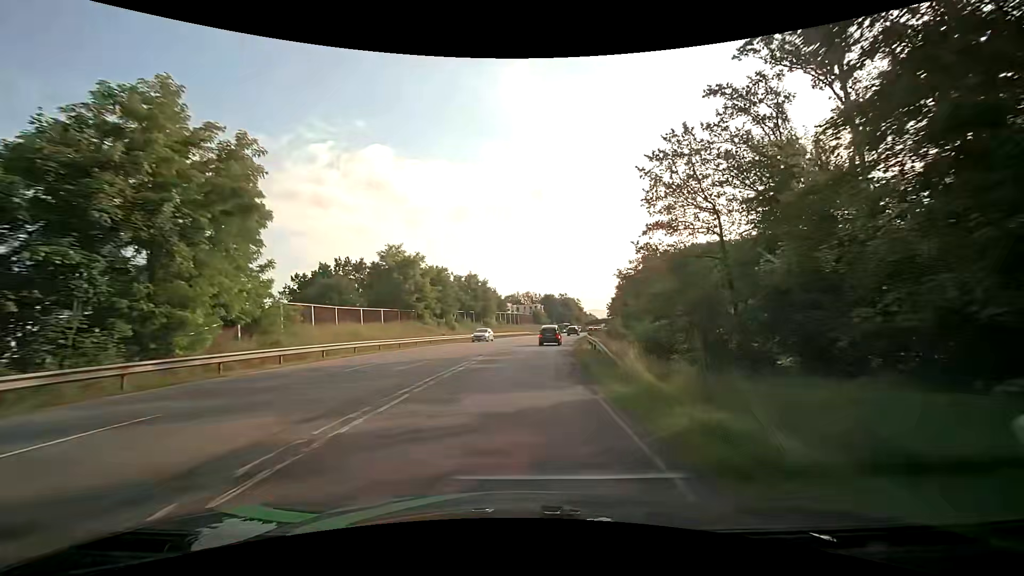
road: secondary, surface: asphalt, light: Day
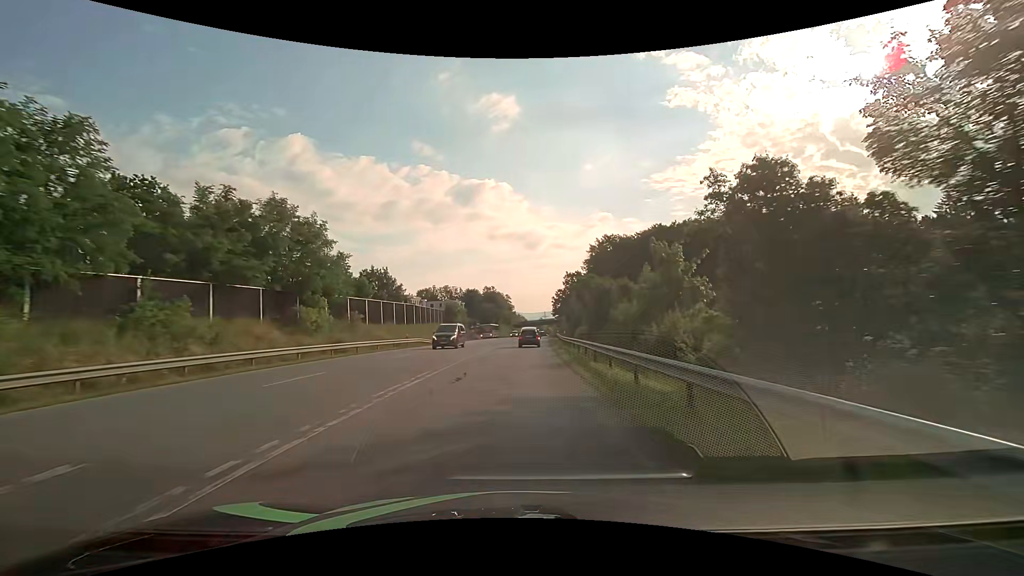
(+4.1, +51.2) m; +9°
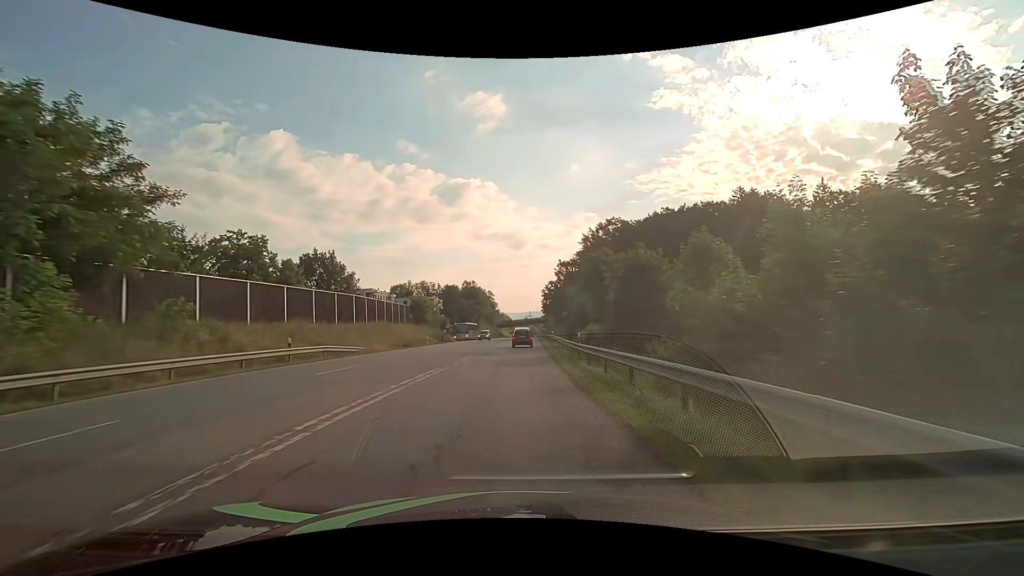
(+0.3, +20.2) m; +2°
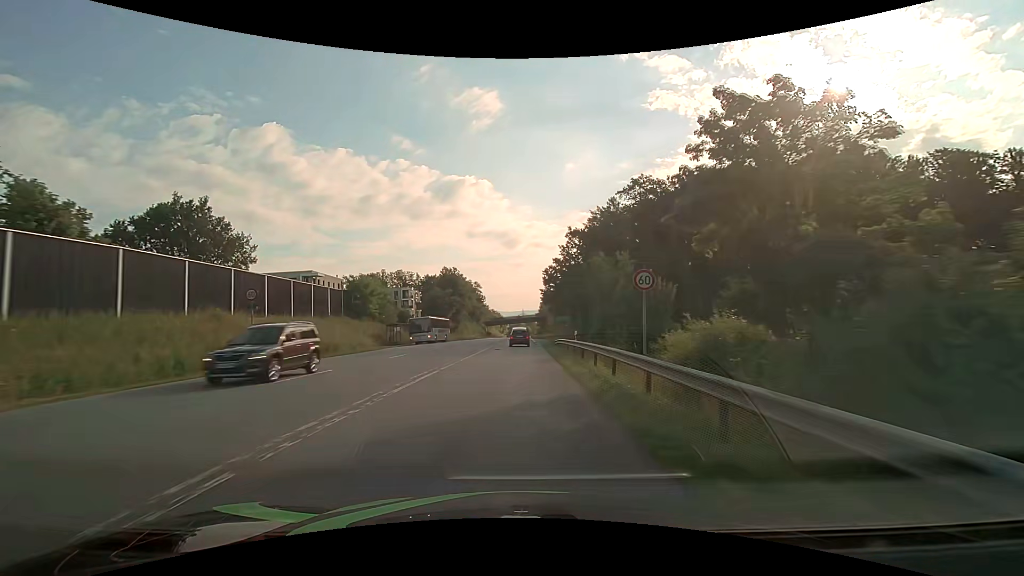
(+0.4, +29.7) m; +1°
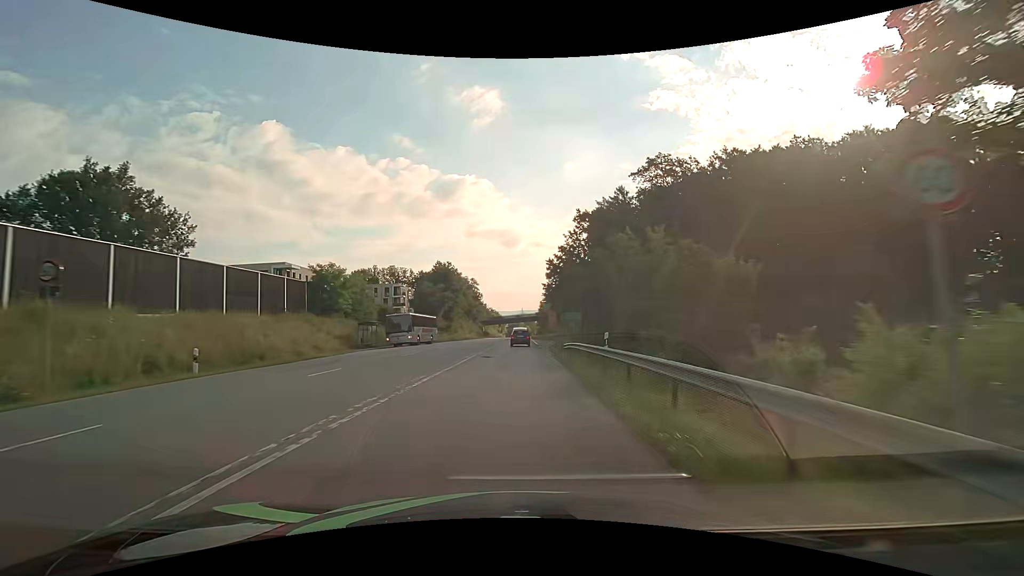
(0.0, +9.6) m; 0°
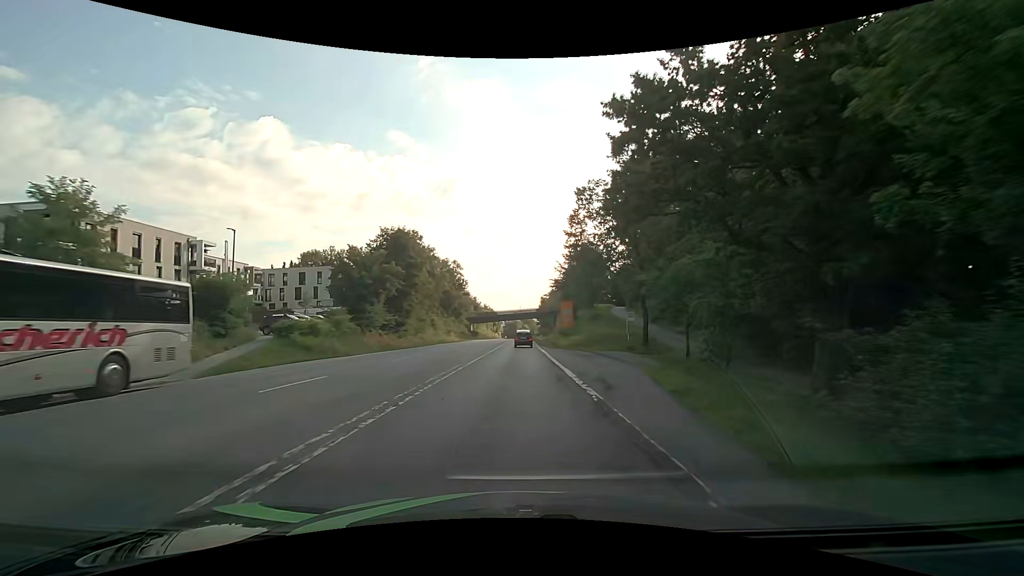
(+0.2, +37.8) m; 0°
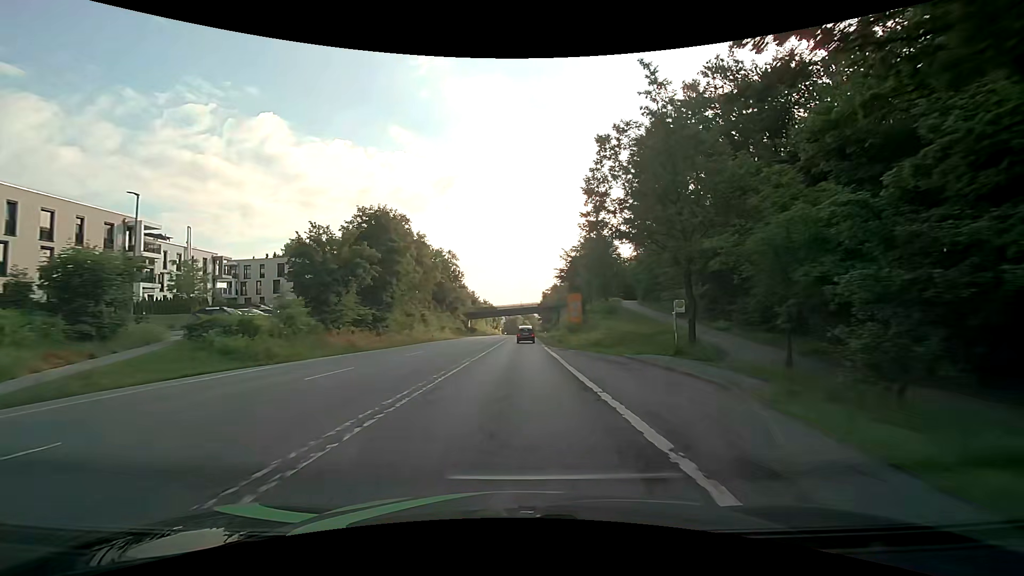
(0.0, +9.3) m; 0°
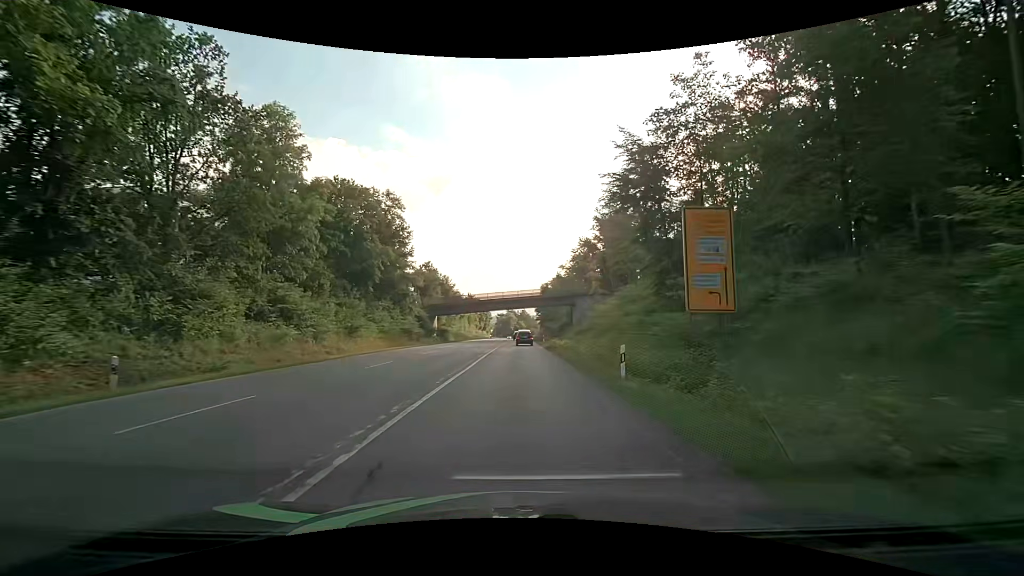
(+0.2, +46.3) m; +1°
(0, +10) (0, +20) (0, +30) (0, +40) (0, +50) (0, +60) (0, +70) (0, +80) (0, +90) (0, +100) m
